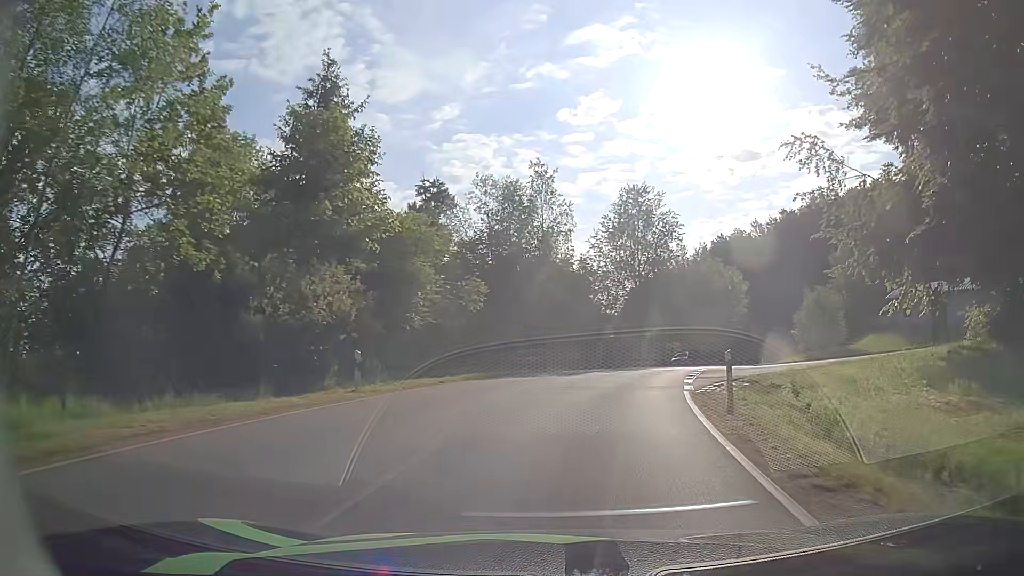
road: tertiary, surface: asphalt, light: Day
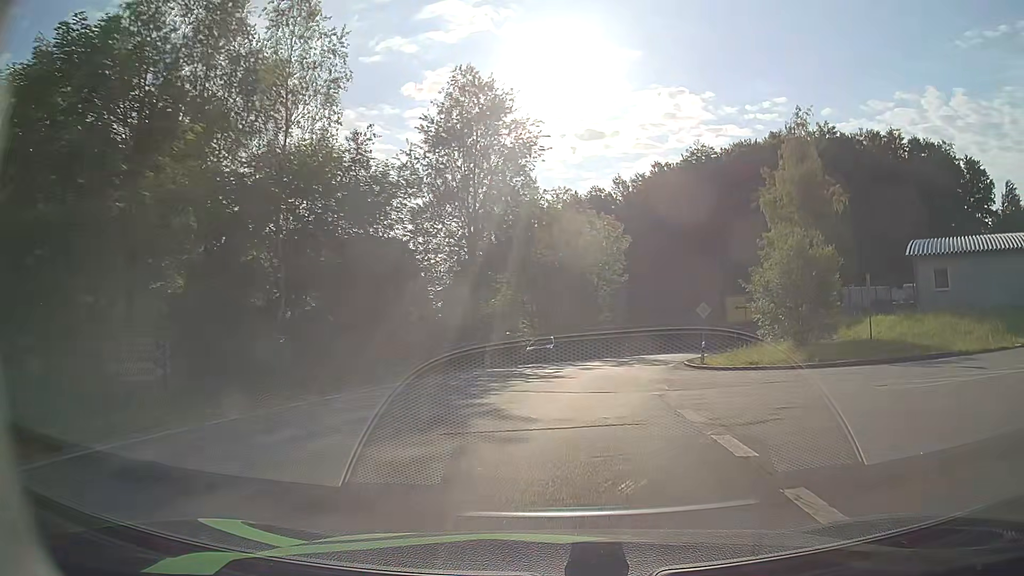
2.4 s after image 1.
(+3.0, +25.6) m; +14°
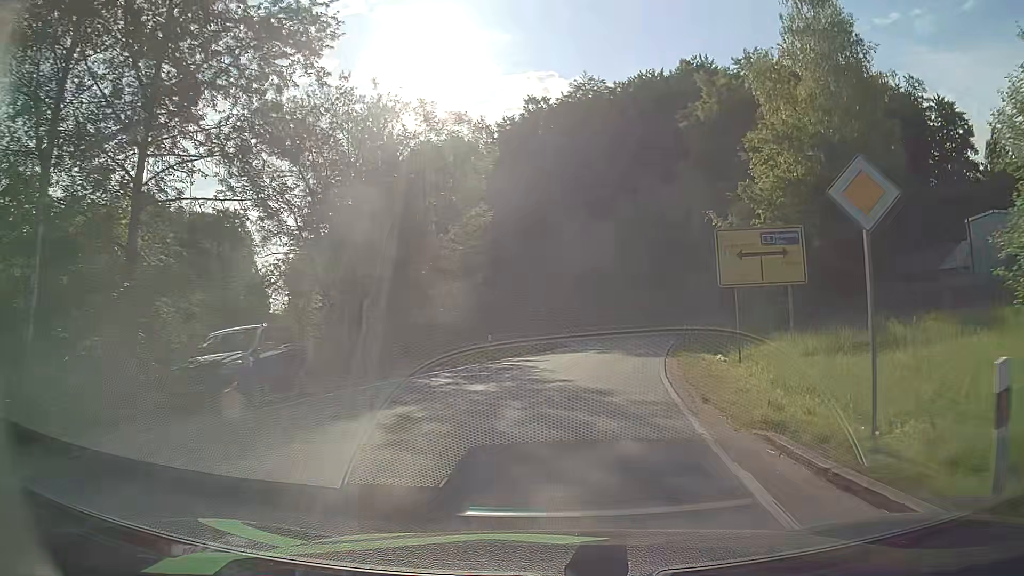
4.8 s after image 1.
(+2.7, +26.2) m; +12°
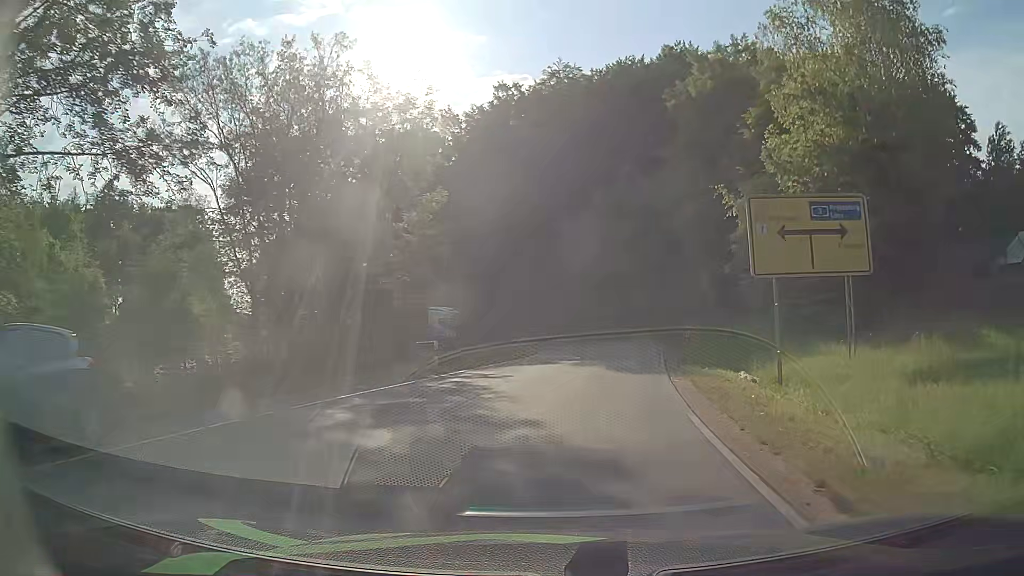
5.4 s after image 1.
(+0.1, +6.2) m; +1°
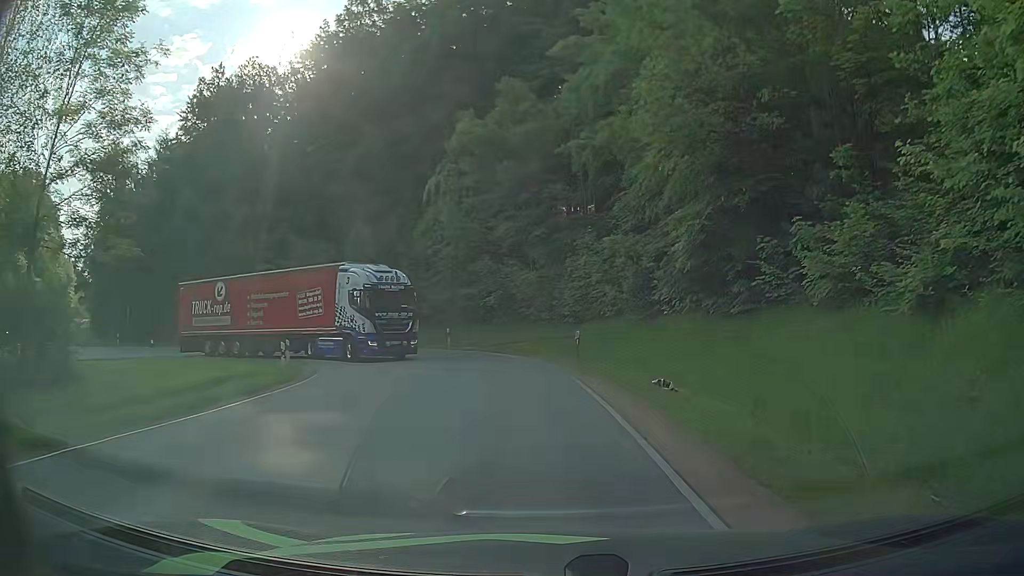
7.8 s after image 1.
(+2.4, +22.0) m; +11°
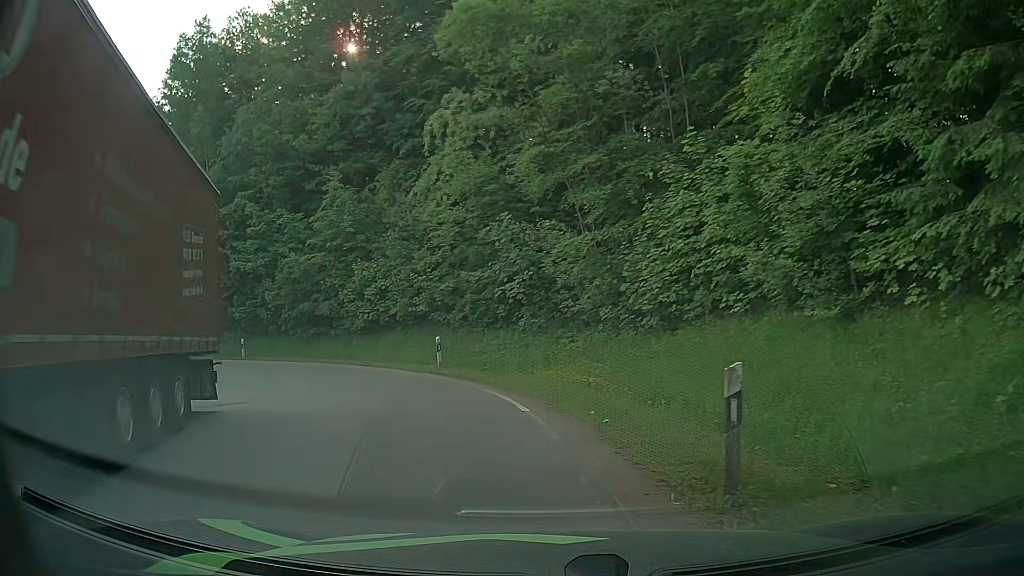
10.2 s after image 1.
(+0.5, +15.5) m; -3°
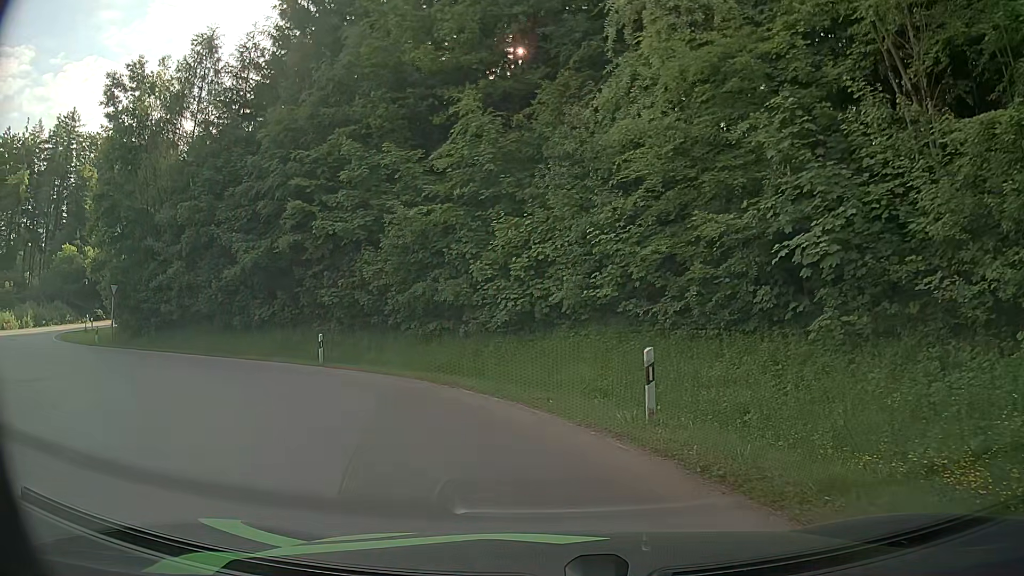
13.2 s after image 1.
(-2.2, +12.1) m; -16°
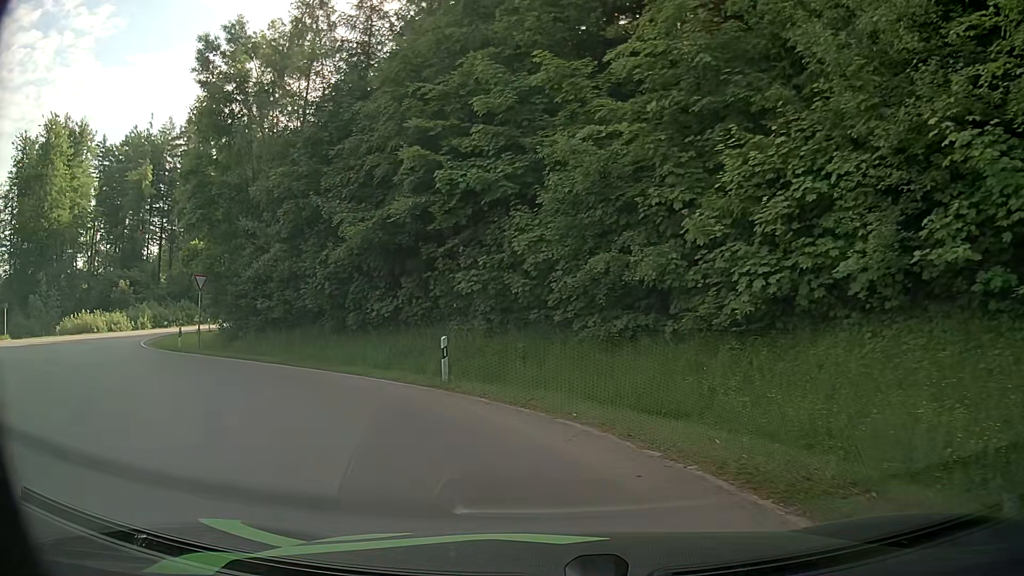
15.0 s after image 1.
(-0.9, +8.3) m; -15°
(-2, +10) (-8, +18) (-16, +24) (-23, +31) (-28, +40) (-29, +49) (-28, +59) (-28, +69) (-27, +79) (-27, +89) m
